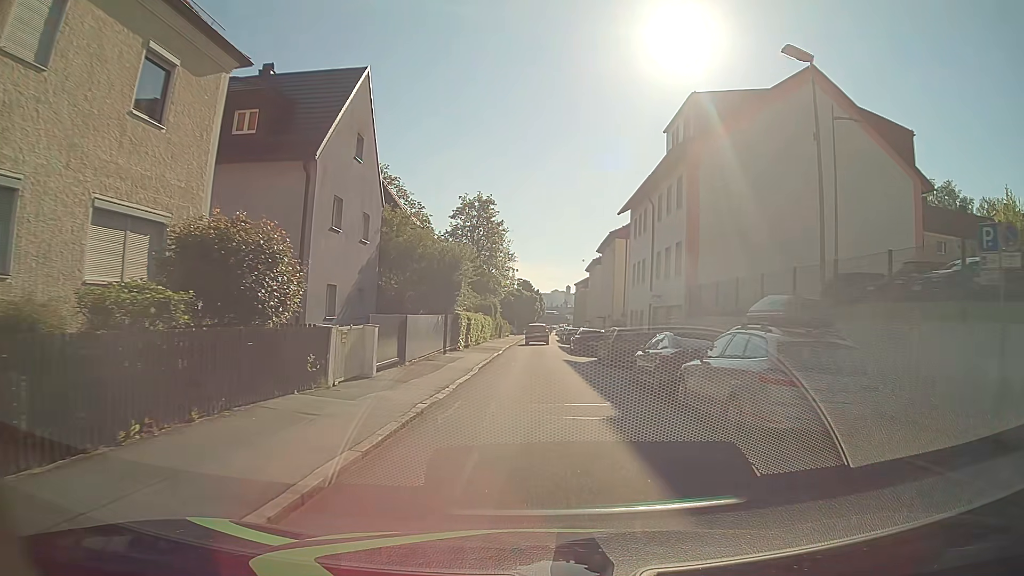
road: residential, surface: asphalt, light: Day
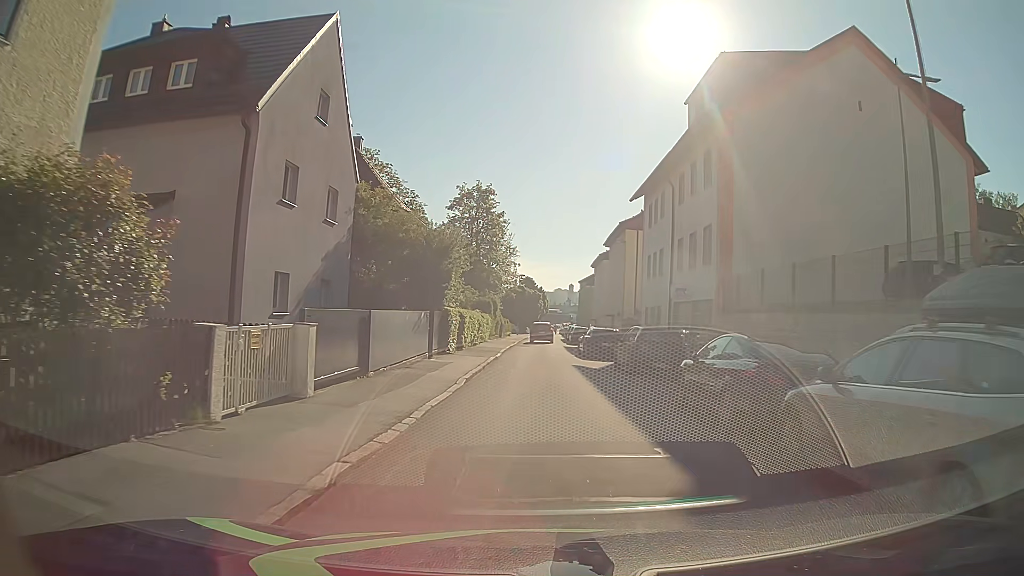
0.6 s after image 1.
(-0.1, +4.8) m; -1°
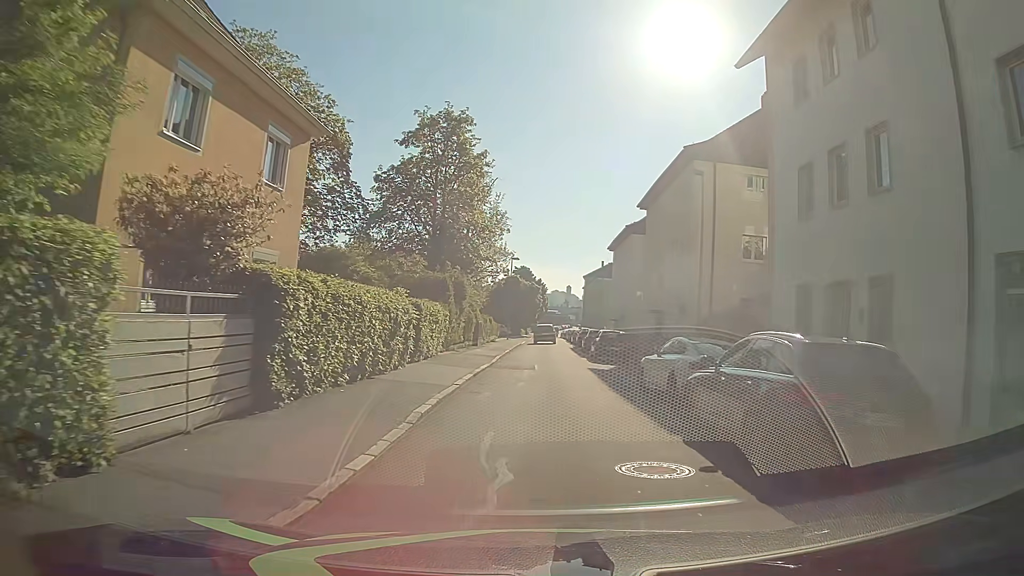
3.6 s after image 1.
(-0.2, +24.1) m; 0°
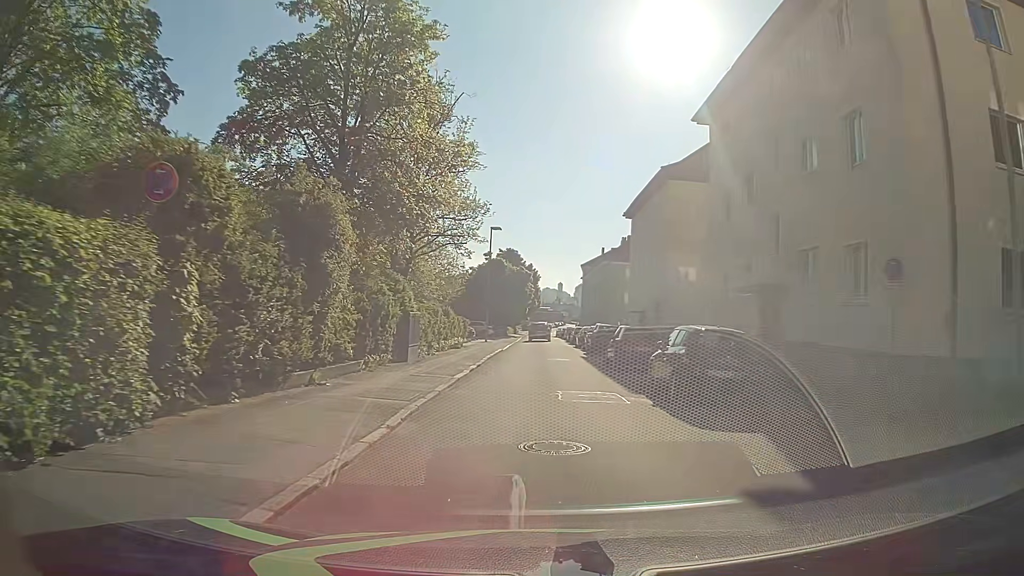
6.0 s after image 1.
(-0.1, +19.4) m; 0°
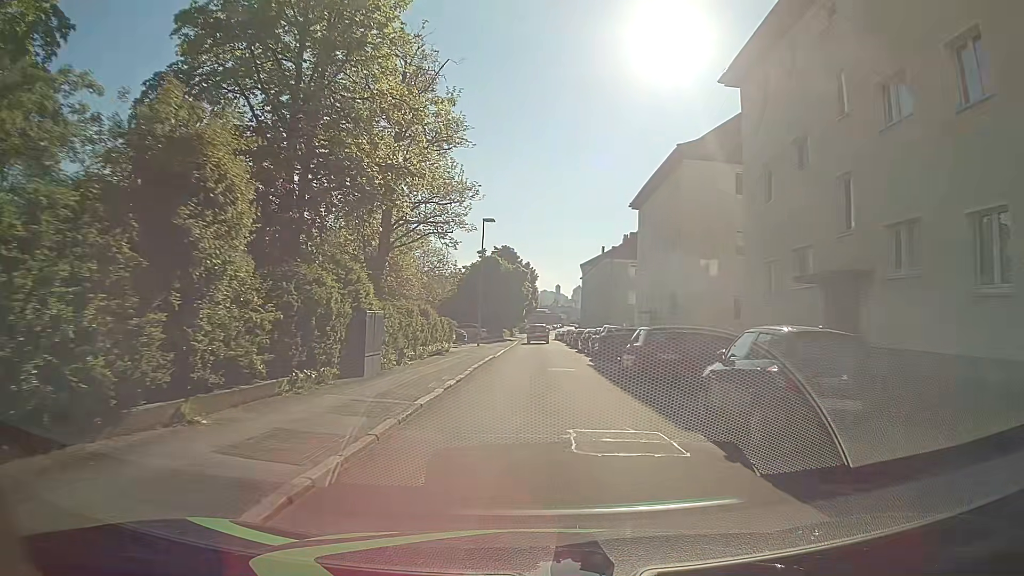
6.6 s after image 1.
(0.0, +4.9) m; +1°
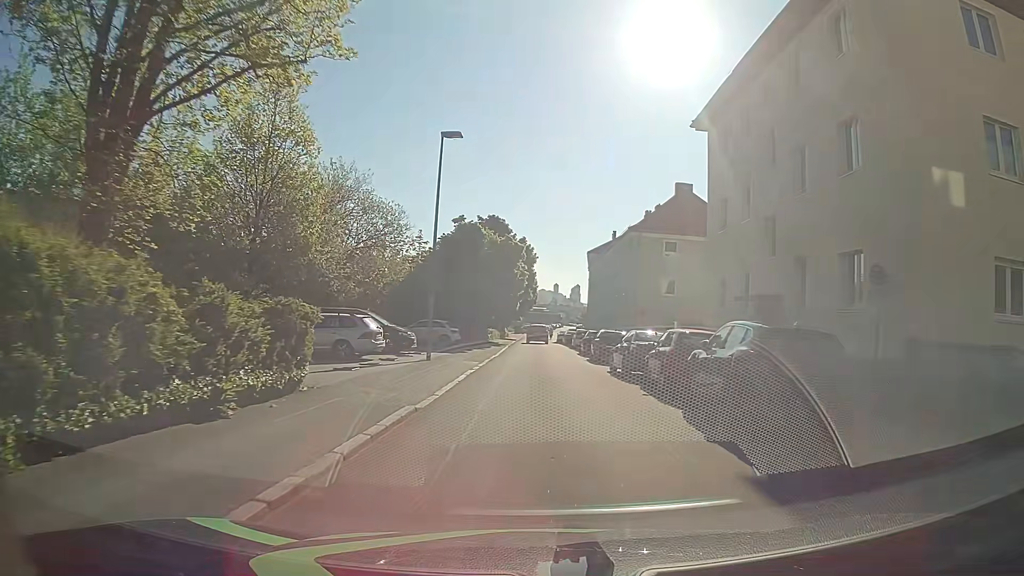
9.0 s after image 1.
(-0.1, +19.4) m; 0°
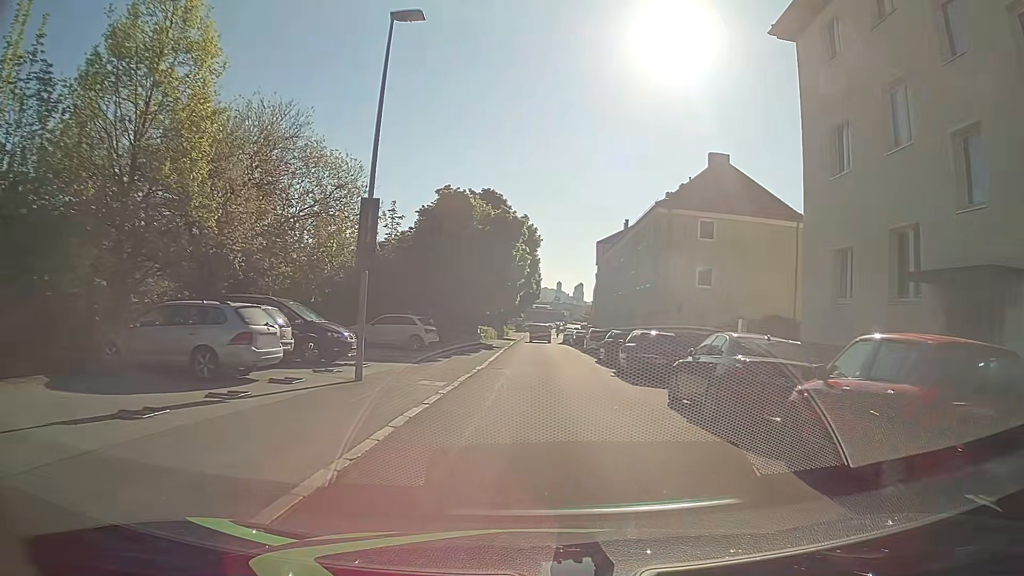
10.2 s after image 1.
(0.0, +9.9) m; 0°
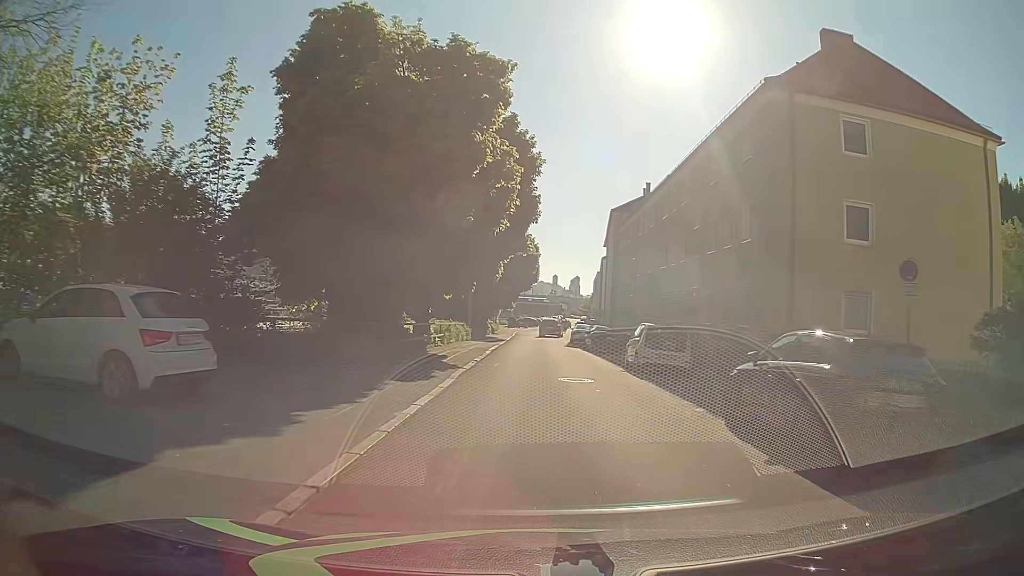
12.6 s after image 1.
(0.0, +20.4) m; +1°
(0, +10) (0, +20) (0, +30) (0, +40) (0, +50) (+1, +60) (+1, +70) (+2, +80) (+3, +90) (+4, +100) m
